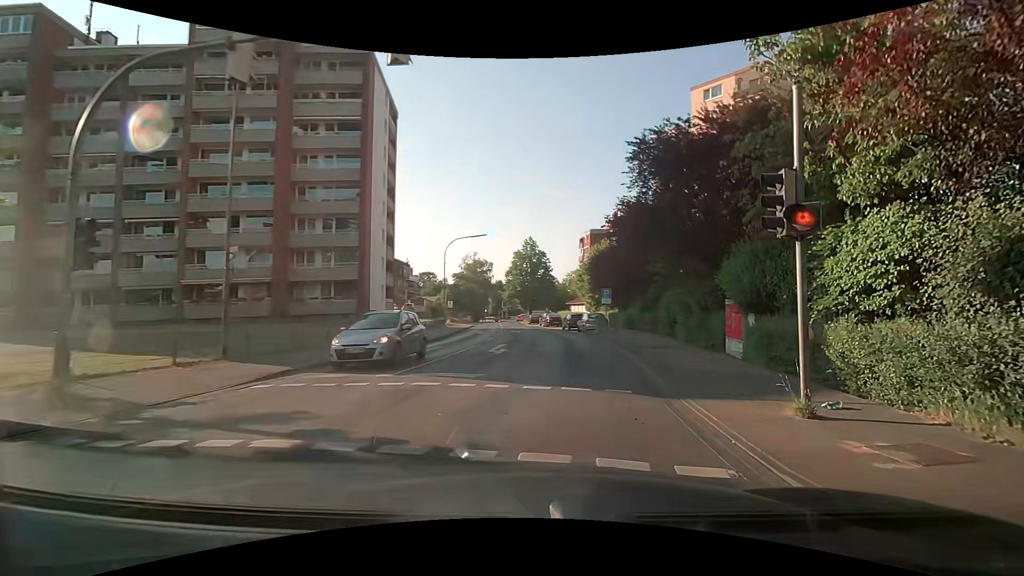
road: secondary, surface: asphalt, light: Day
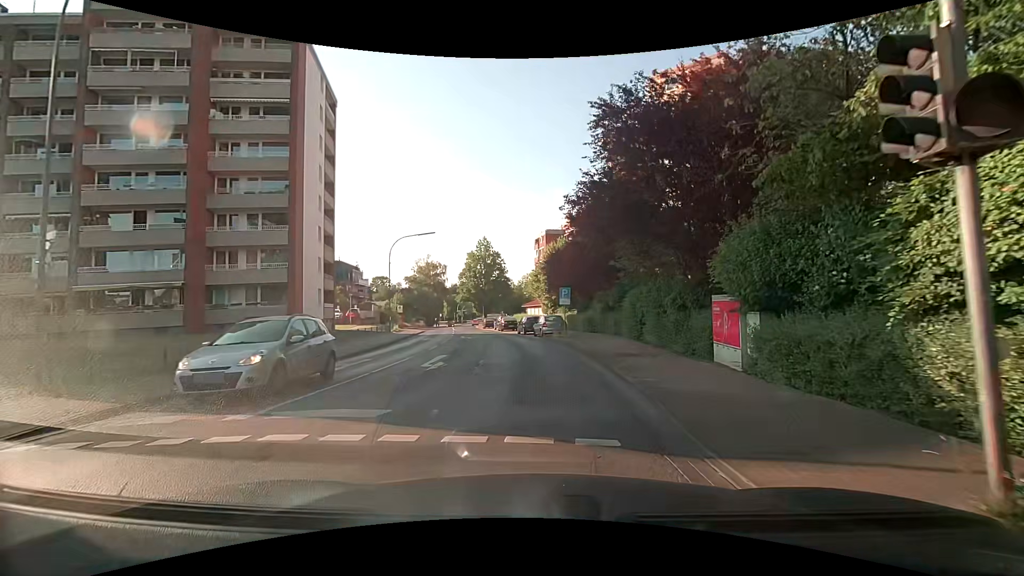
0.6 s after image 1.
(+0.2, +3.7) m; +5°
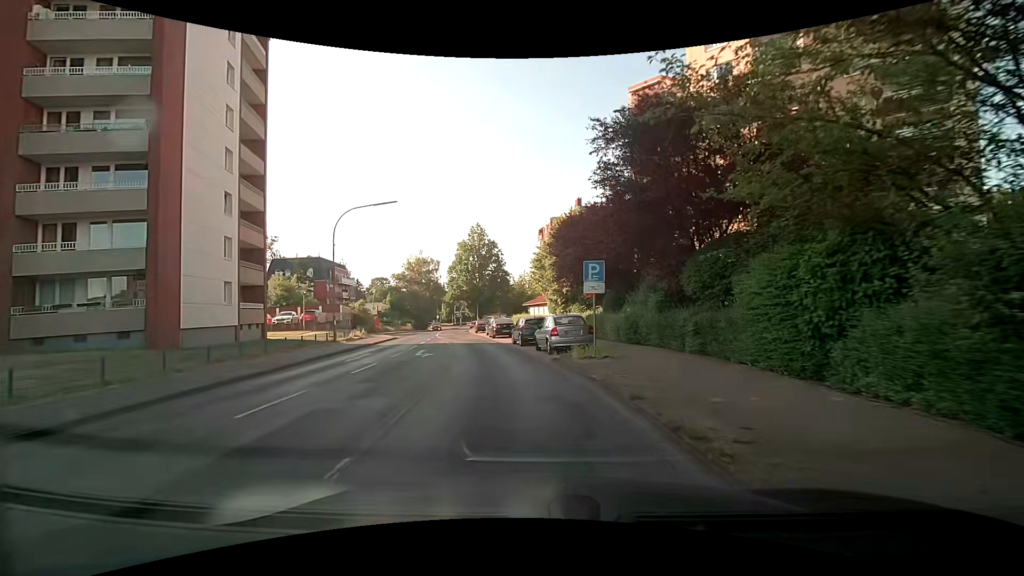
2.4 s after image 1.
(0.0, +14.2) m; -1°
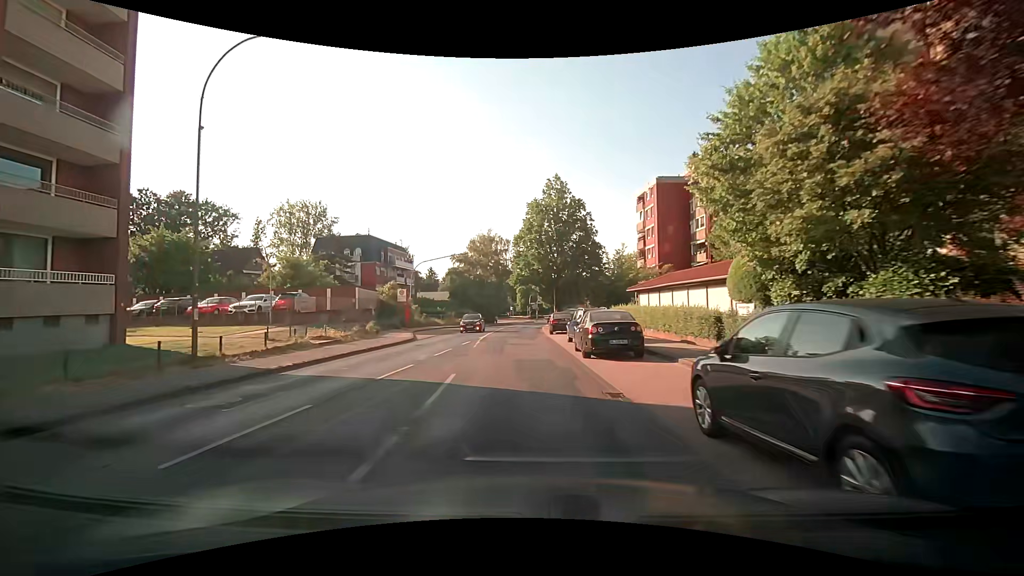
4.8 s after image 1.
(-1.9, +21.6) m; -10°
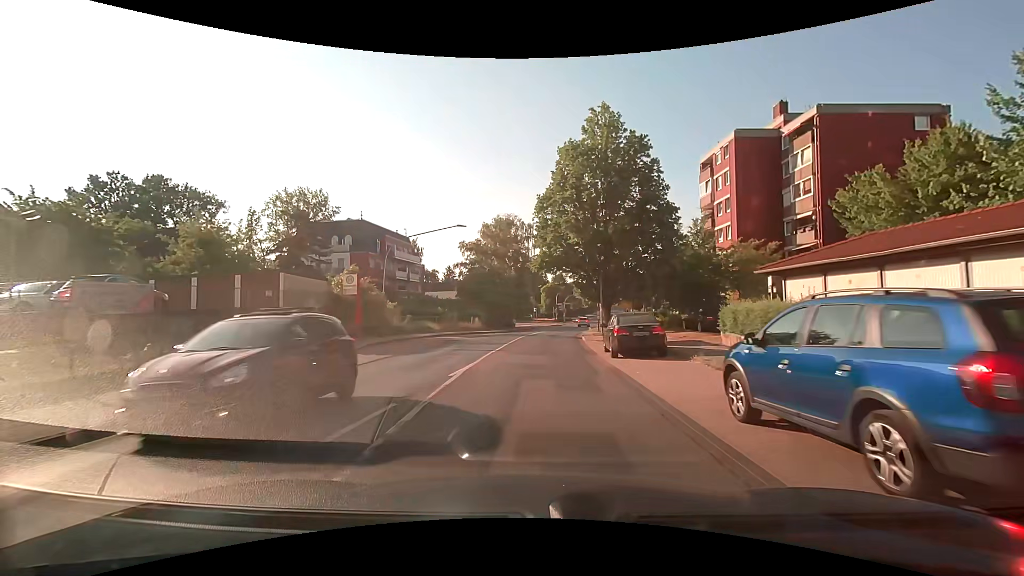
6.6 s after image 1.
(-0.3, +17.3) m; -1°
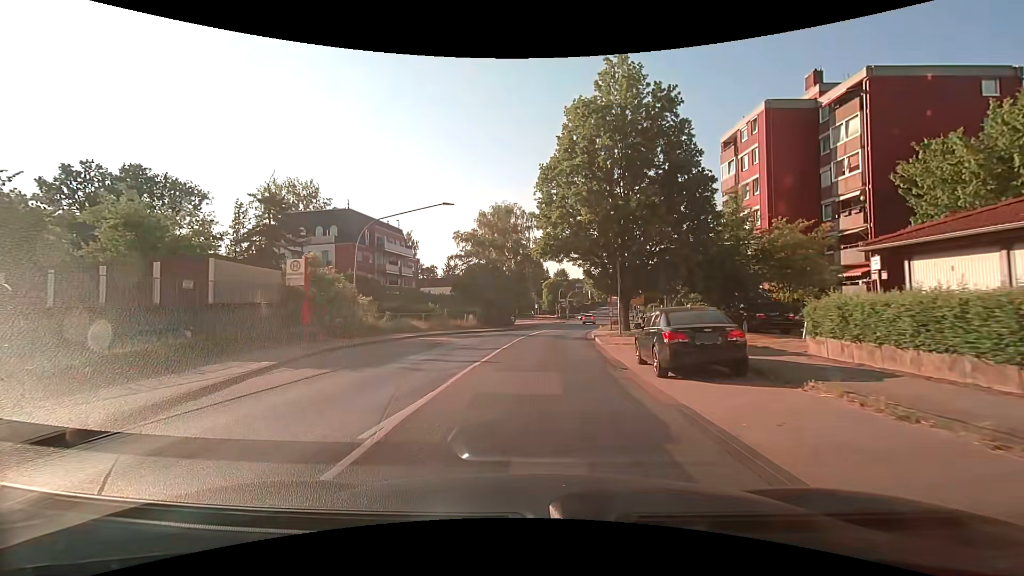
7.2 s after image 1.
(-0.1, +6.0) m; -1°
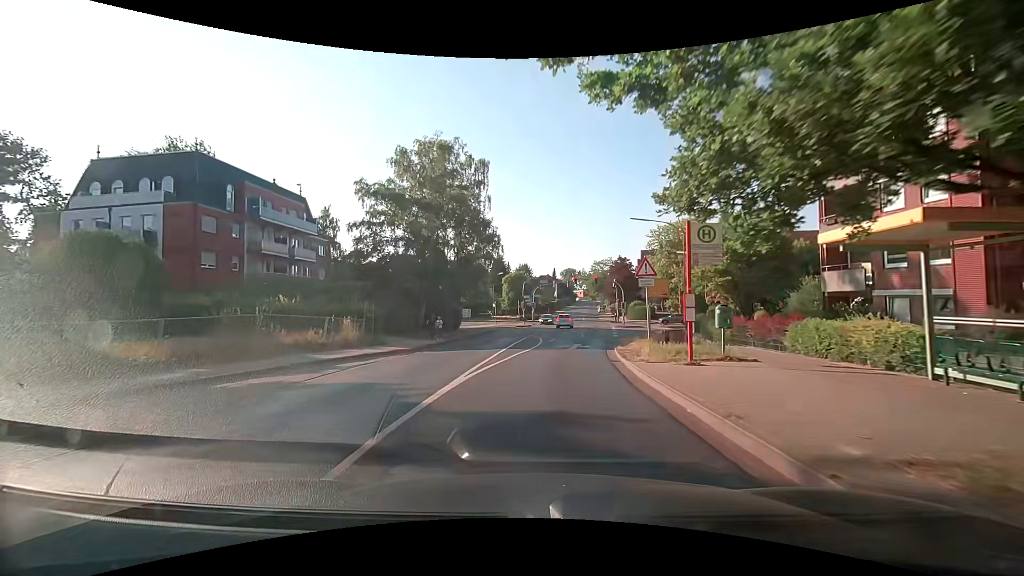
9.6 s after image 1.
(+0.9, +23.7) m; +5°
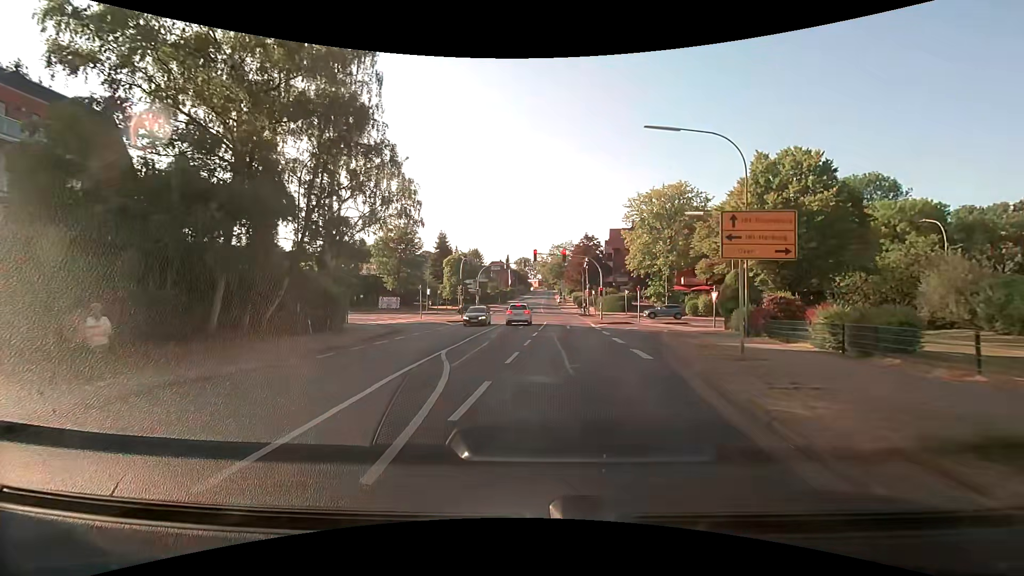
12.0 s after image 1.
(+1.0, +20.9) m; +5°
(0, +10) (-1, +20) (-1, +30) (-1, +40) (-1, +50) (-4, +59) (-13, +64) (-23, +66) (-32, +67) (-42, +69) m
